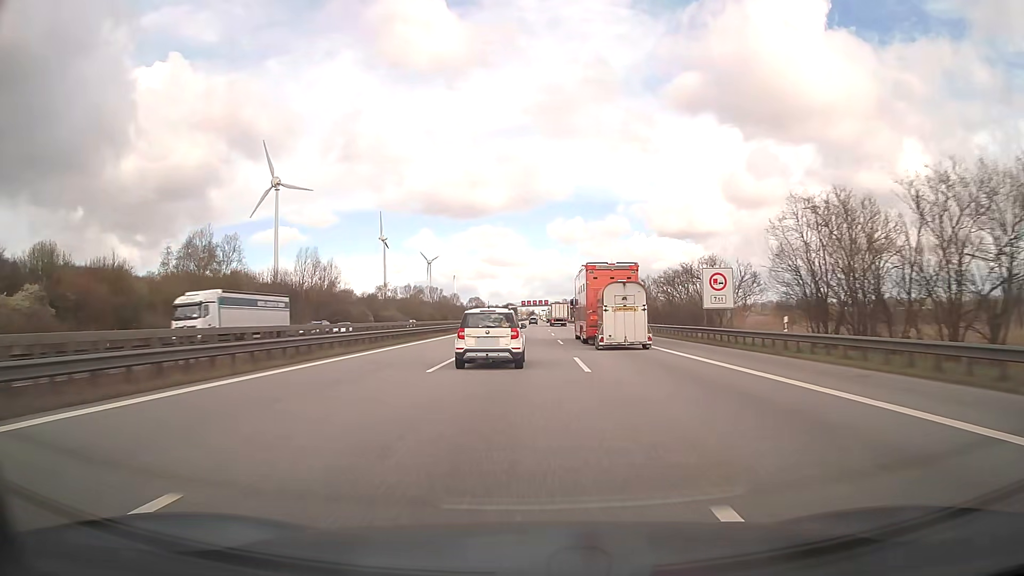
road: motorway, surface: asphalt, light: Day
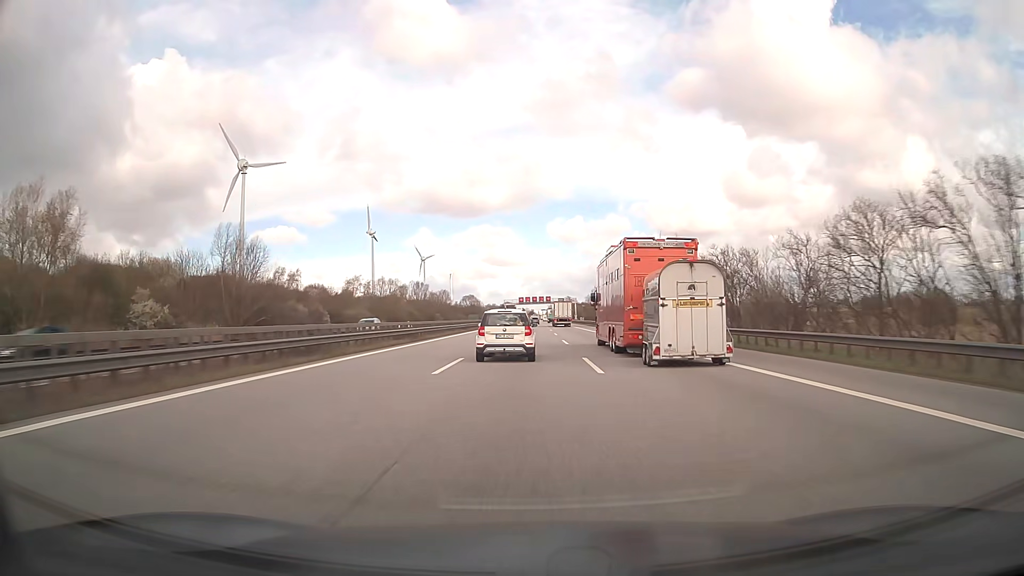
(0.0, +37.2) m; 0°
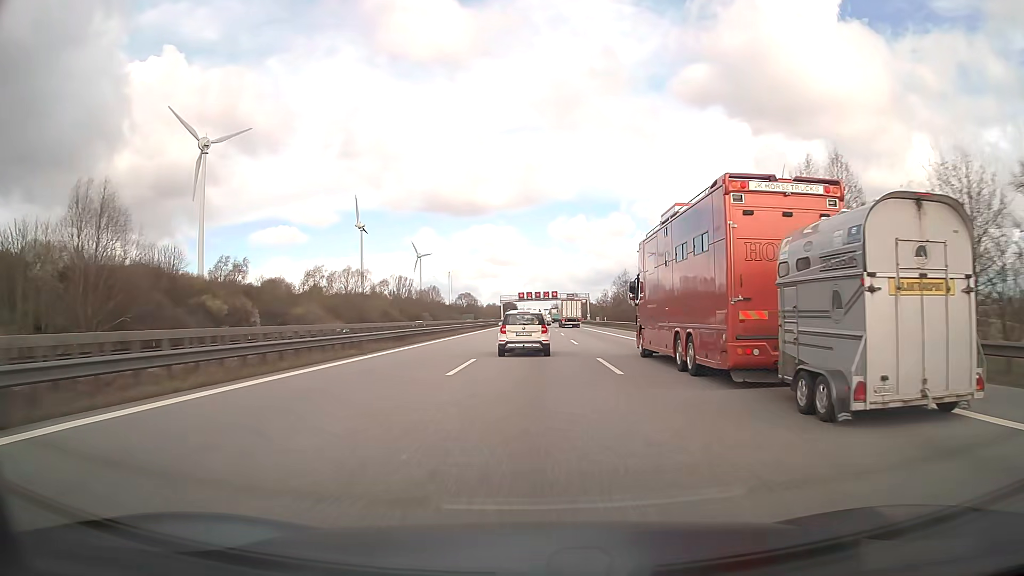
(-0.1, +37.3) m; 0°
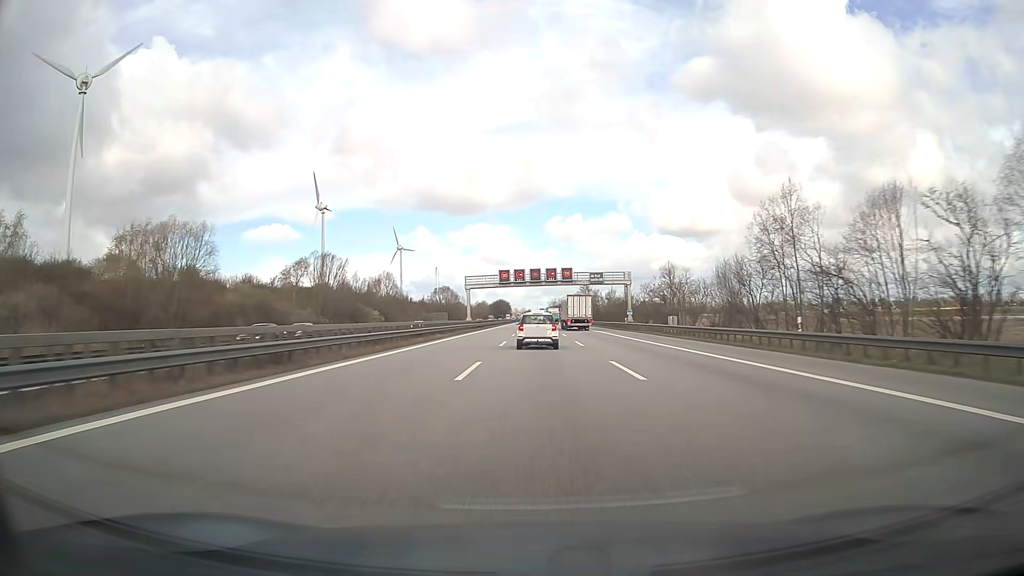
(+0.3, +75.1) m; 0°
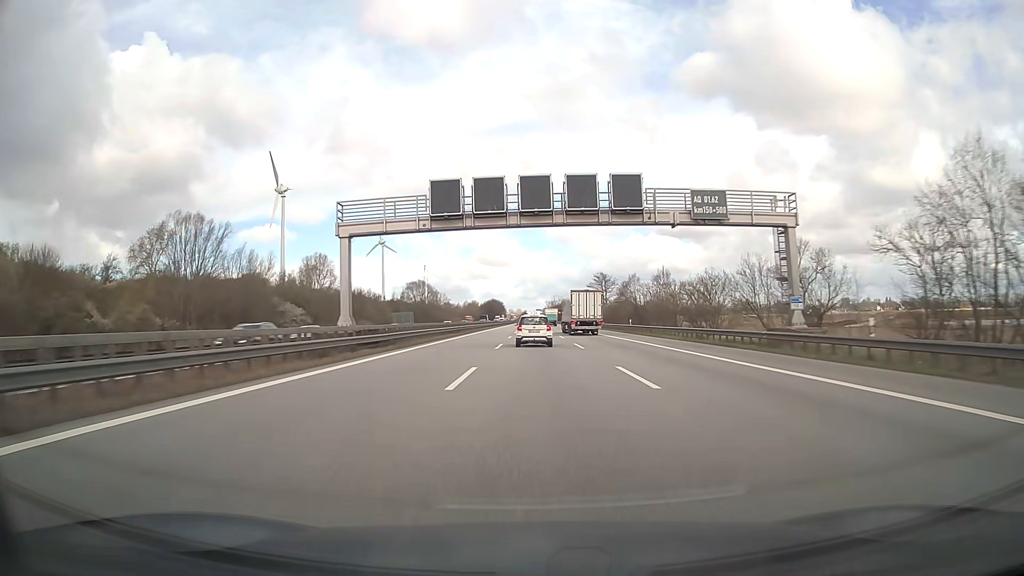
(+0.1, +56.7) m; 0°
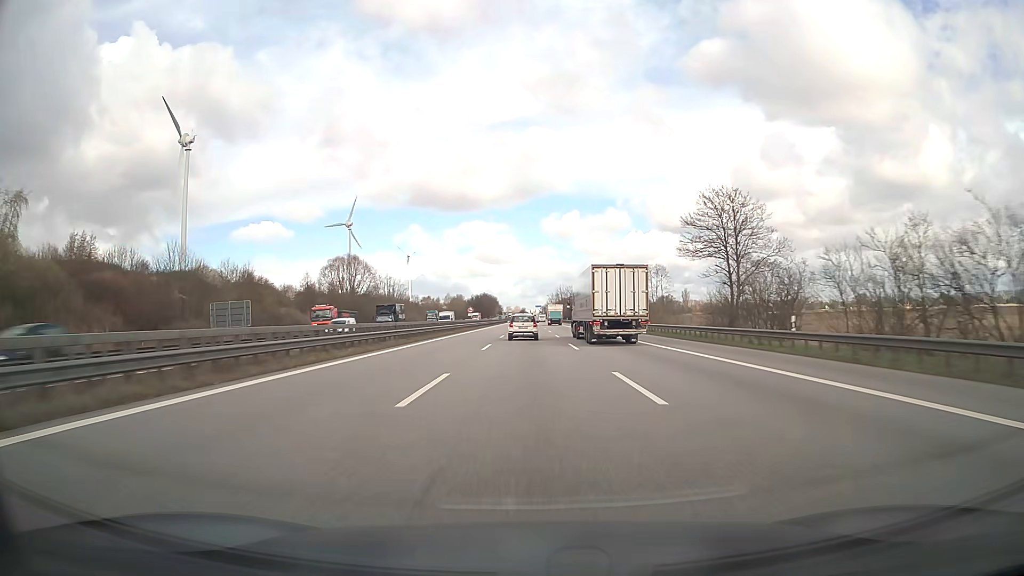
(+0.2, +95.0) m; 0°
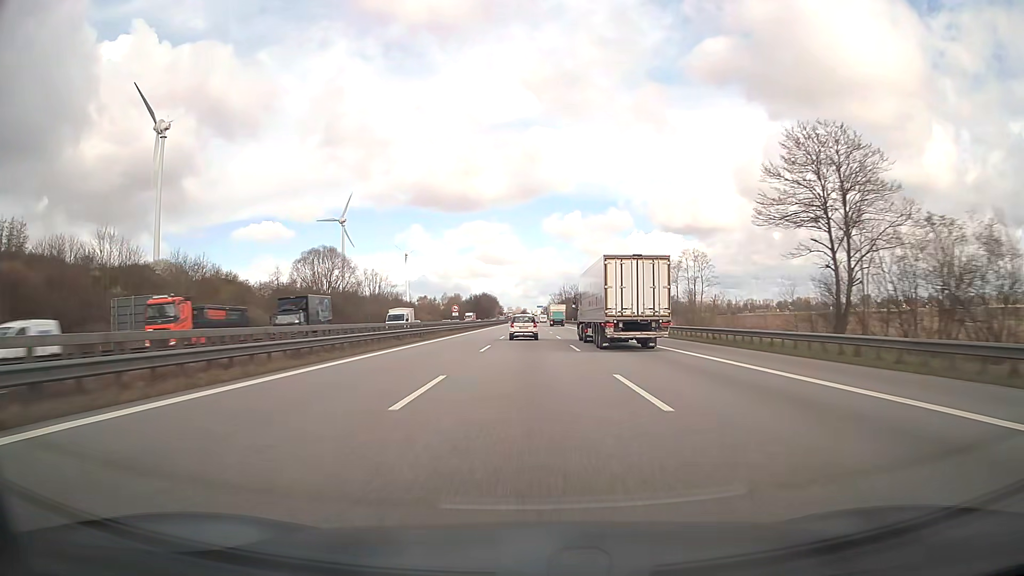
(0.0, +19.0) m; 0°
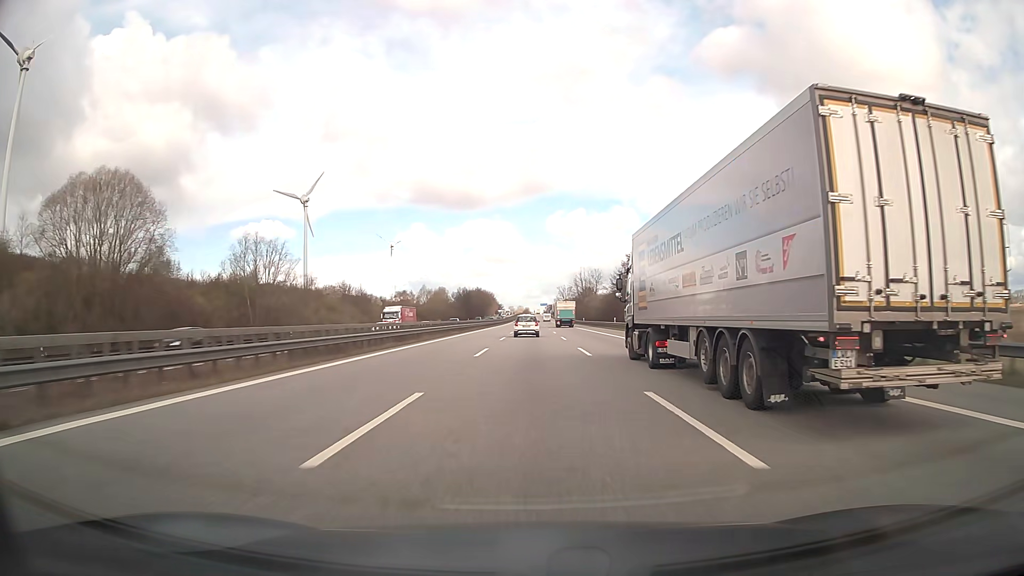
(-0.2, +76.2) m; 0°
(0, +10) (0, +20) (0, +30) (0, +40) (0, +50) (0, +60) (0, +70) (0, +80) (0, +90) (0, +100) m
